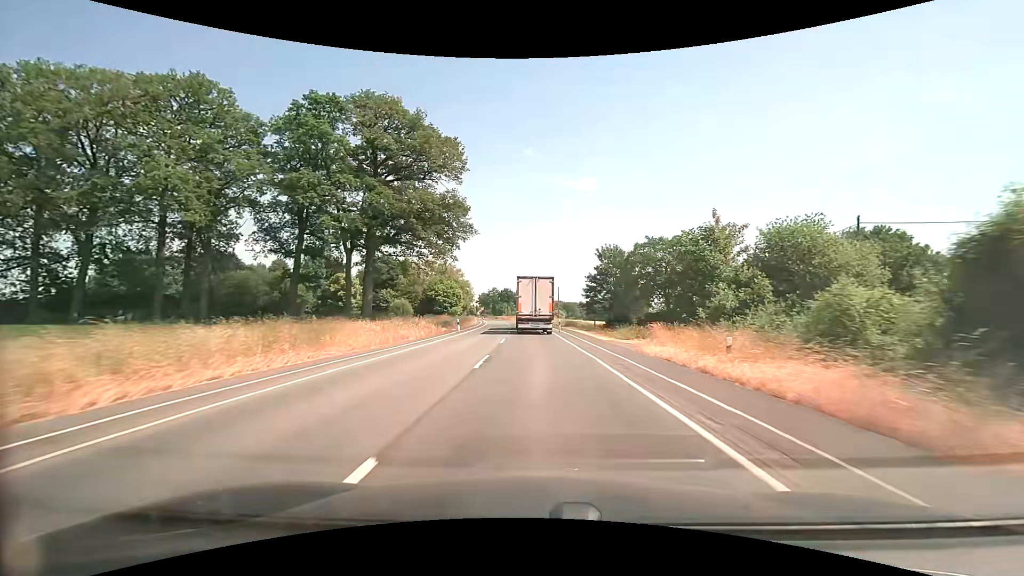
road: secondary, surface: asphalt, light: Day
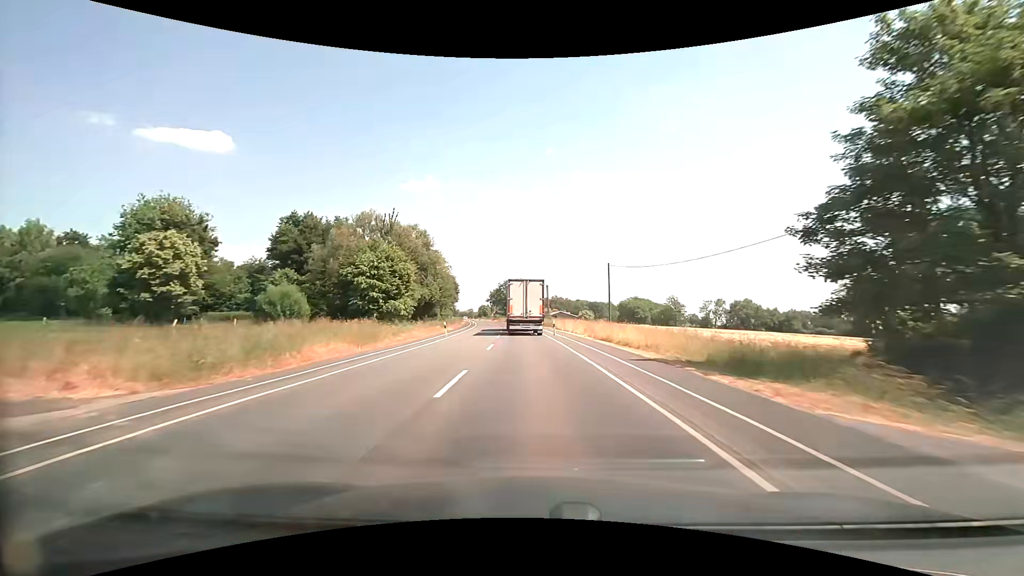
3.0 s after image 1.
(-0.6, +52.8) m; -2°
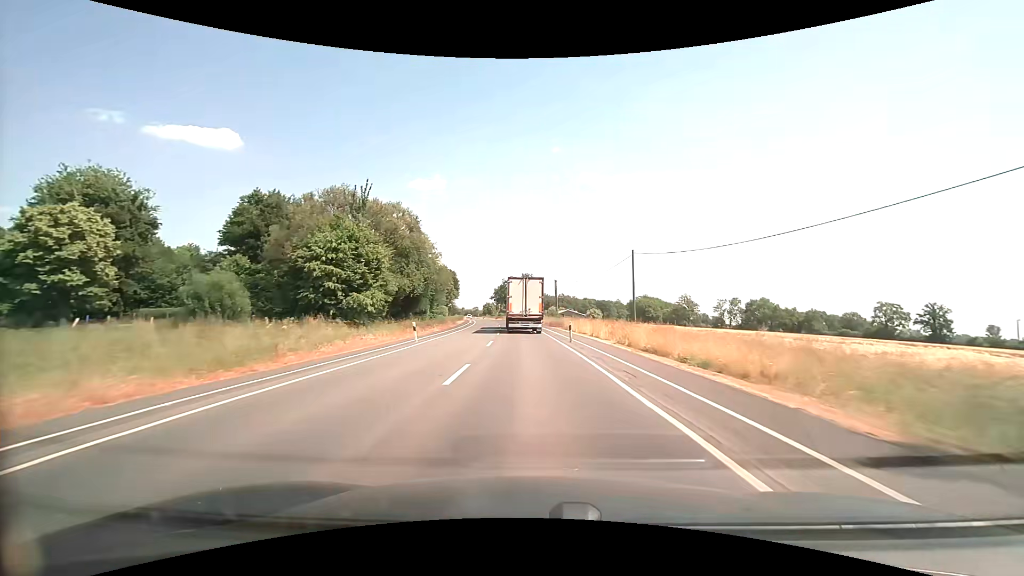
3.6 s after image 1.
(-0.1, +11.0) m; -1°
